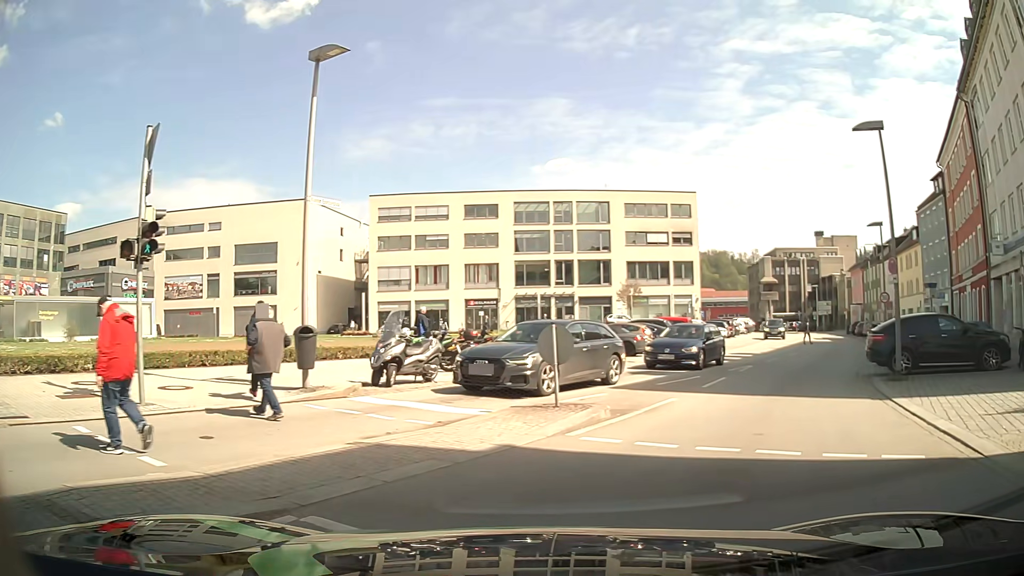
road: tertiary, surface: asphalt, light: Day
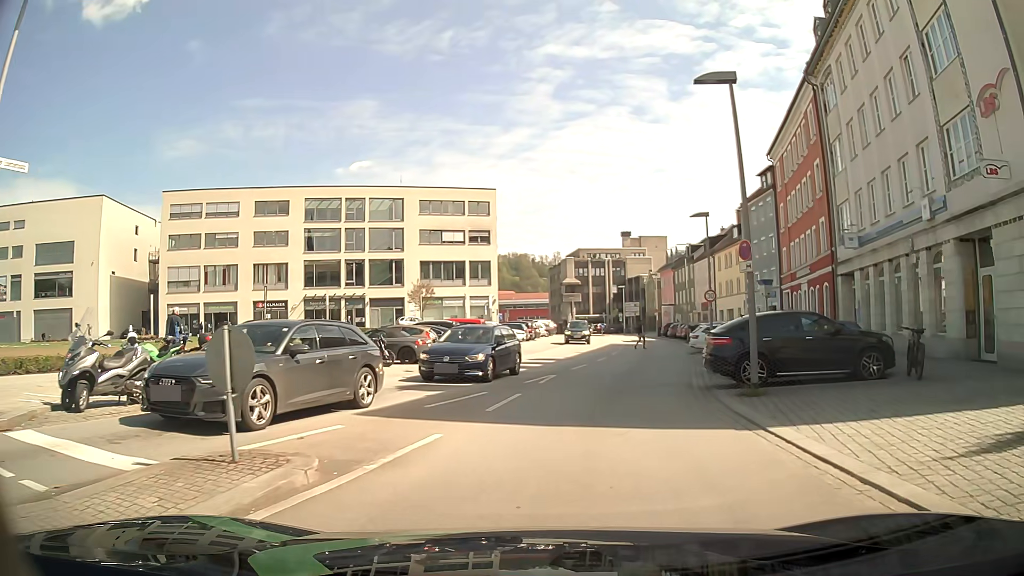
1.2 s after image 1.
(+0.7, +4.2) m; +16°
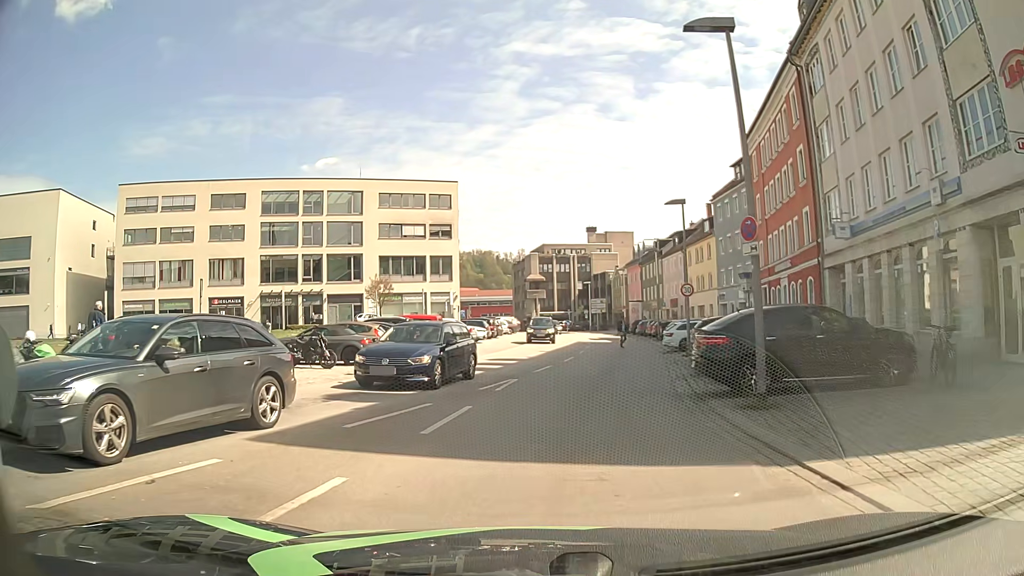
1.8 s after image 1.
(+0.1, +2.7) m; +5°
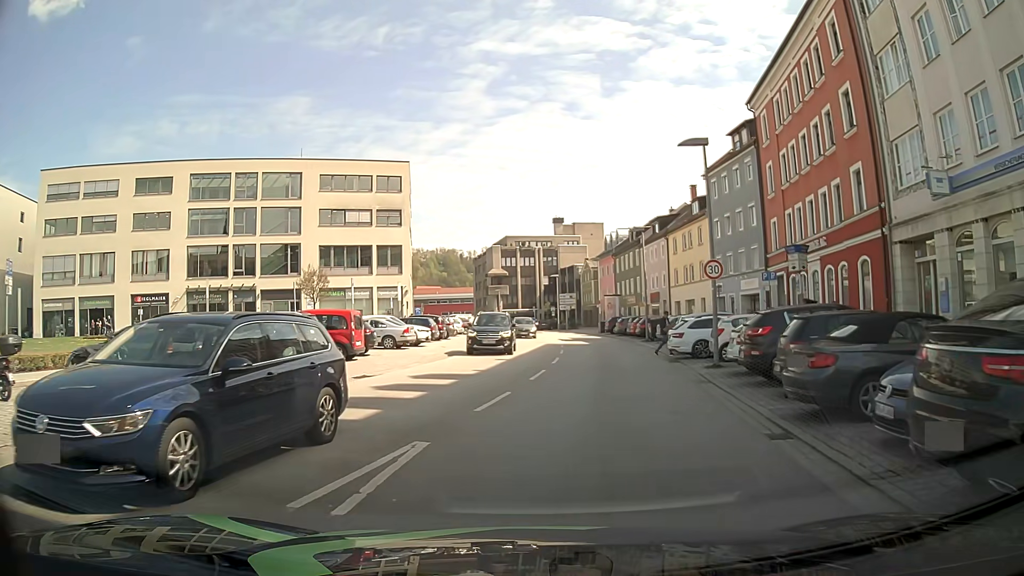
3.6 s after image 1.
(0.0, +9.7) m; +2°
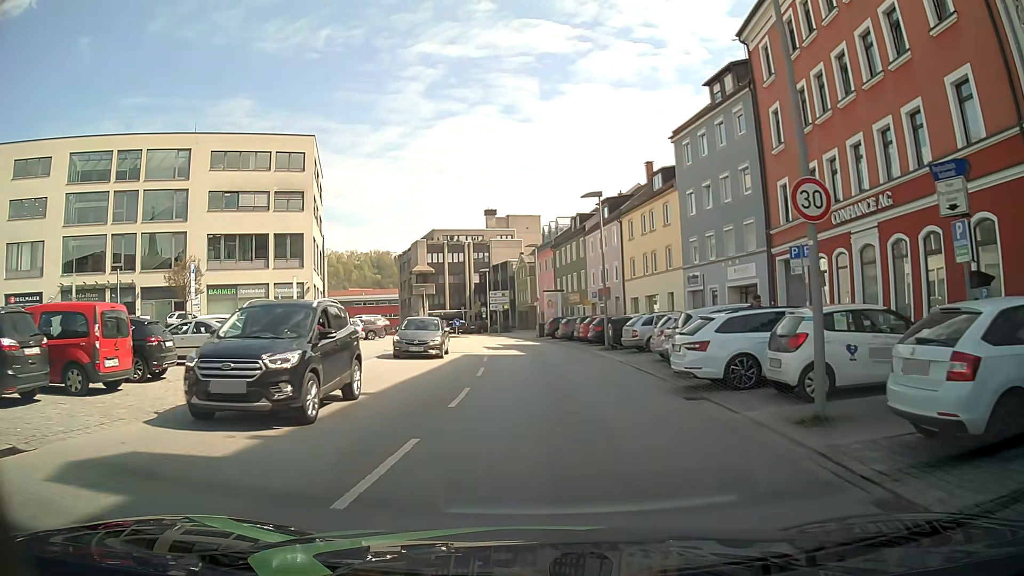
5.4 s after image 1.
(+0.7, +11.5) m; +5°
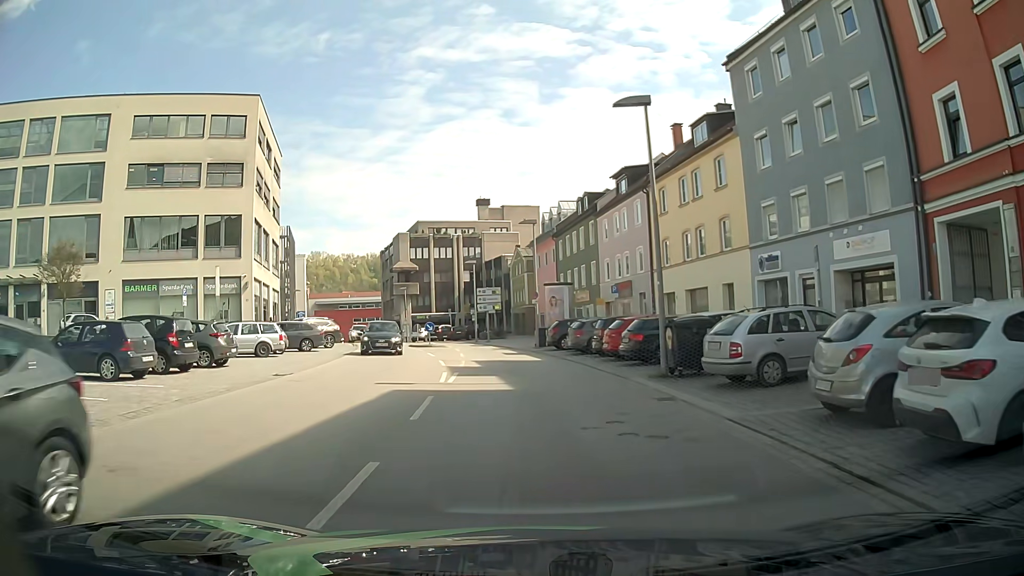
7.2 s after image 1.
(0.0, +13.1) m; +1°
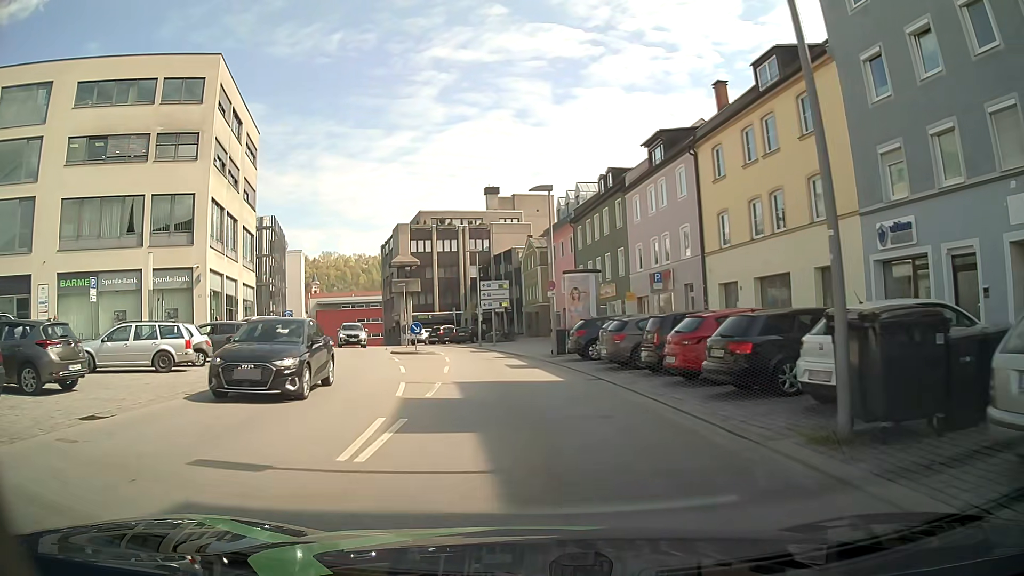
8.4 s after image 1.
(-0.3, +8.9) m; -2°
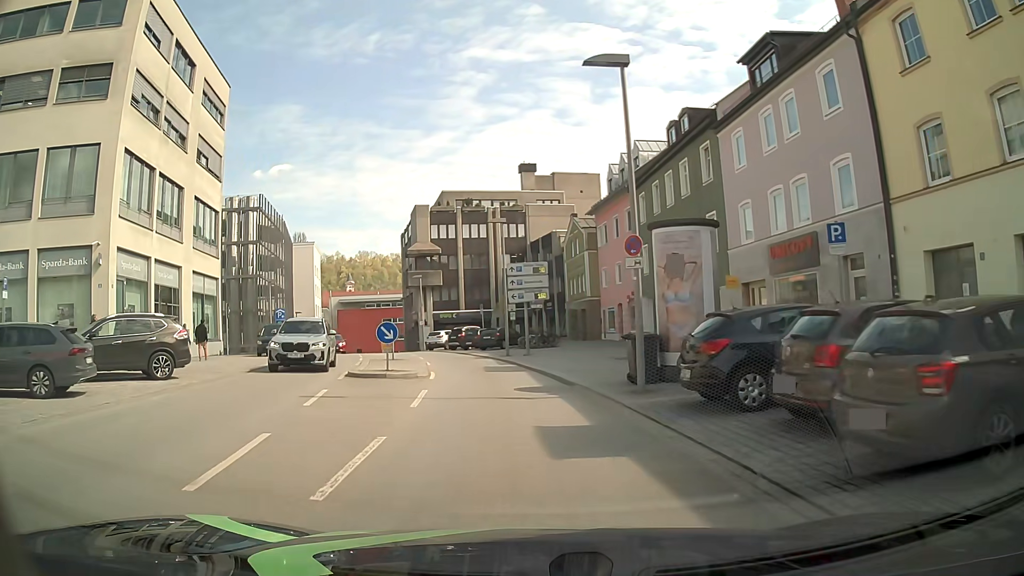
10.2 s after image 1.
(-0.4, +13.3) m; -3°
